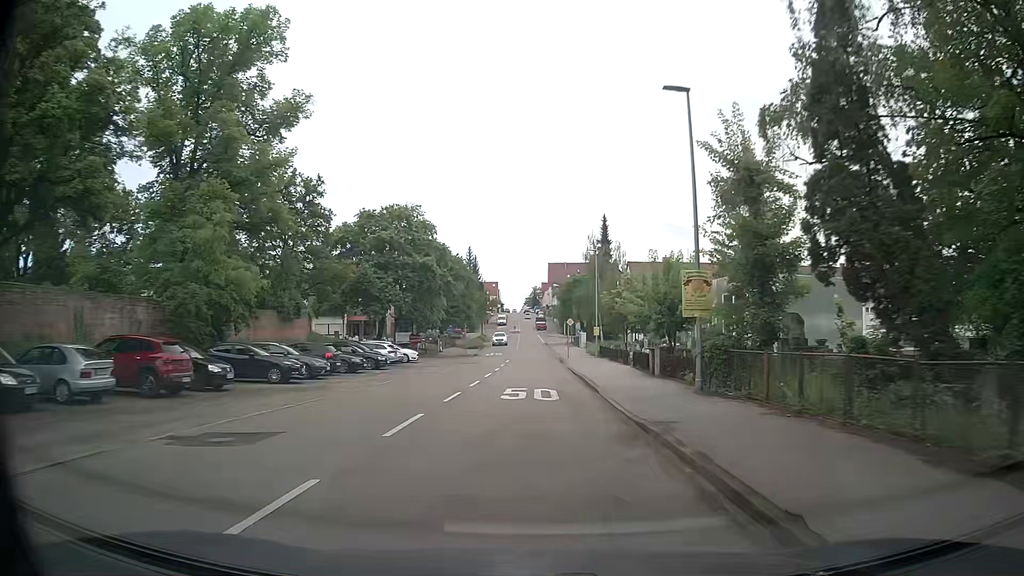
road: secondary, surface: asphalt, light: Day
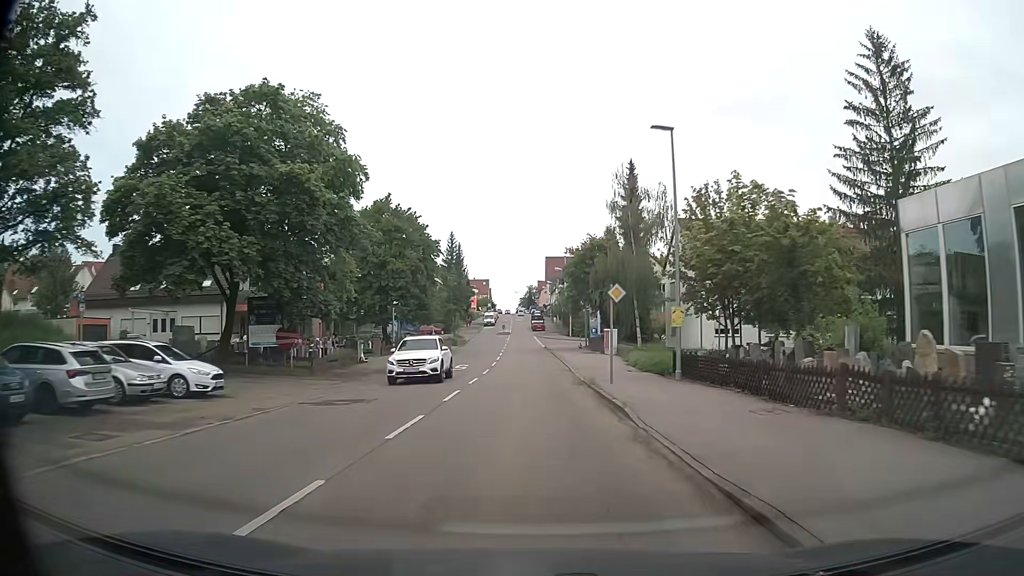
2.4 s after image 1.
(+0.3, +30.5) m; 0°
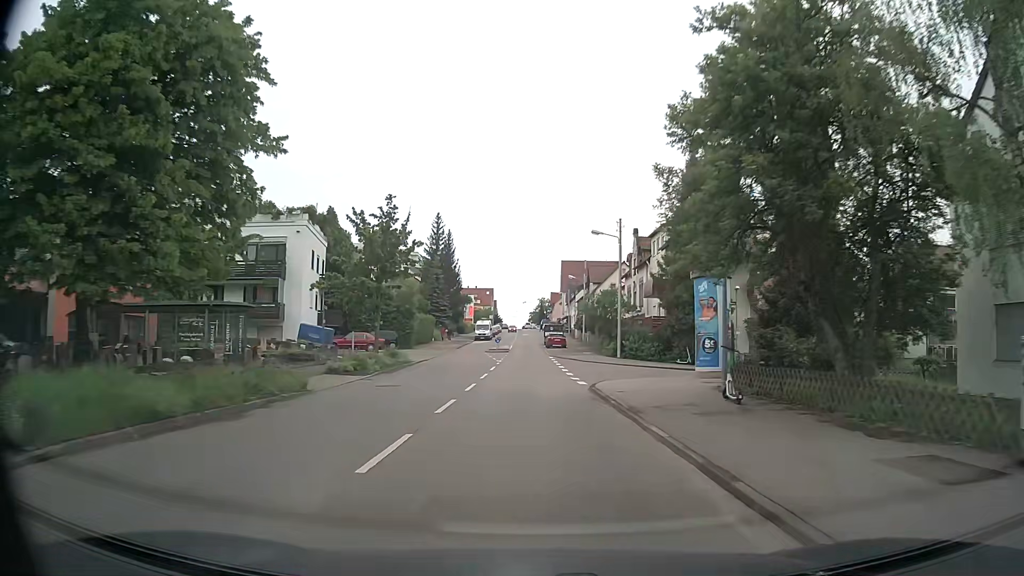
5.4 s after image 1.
(-0.2, +39.6) m; -1°
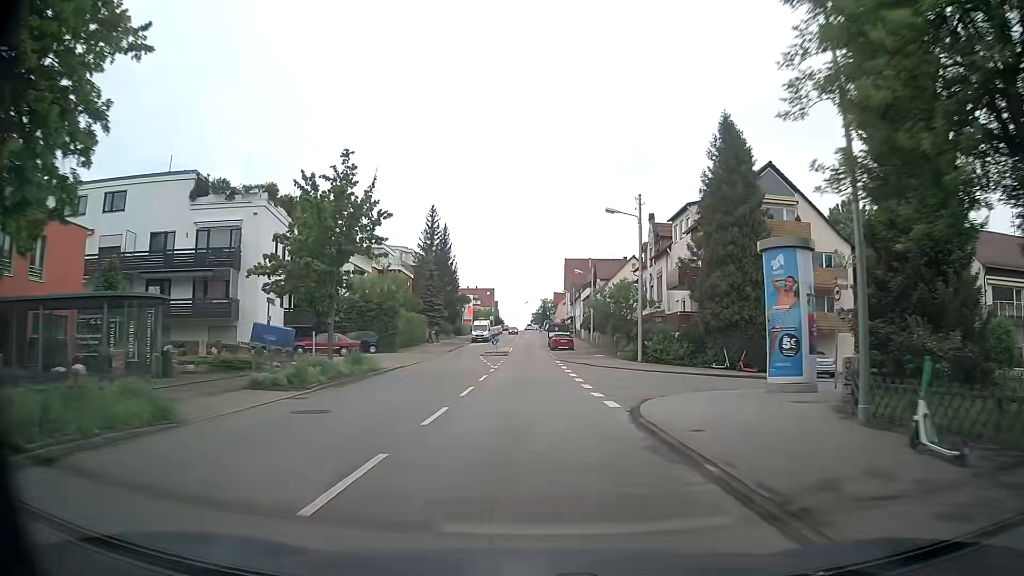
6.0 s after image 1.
(0.0, +7.9) m; 0°
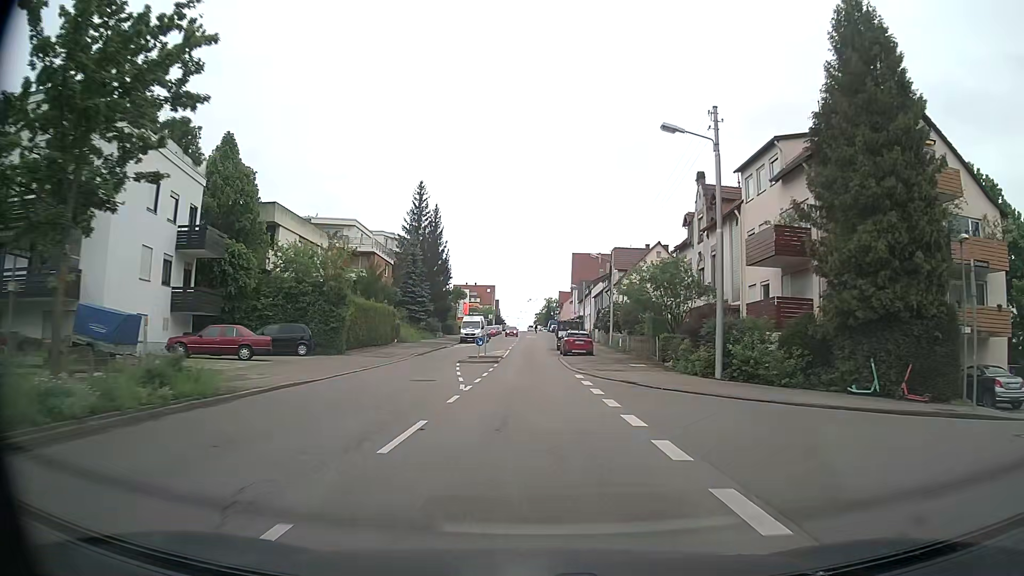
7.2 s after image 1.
(-0.1, +15.6) m; 0°
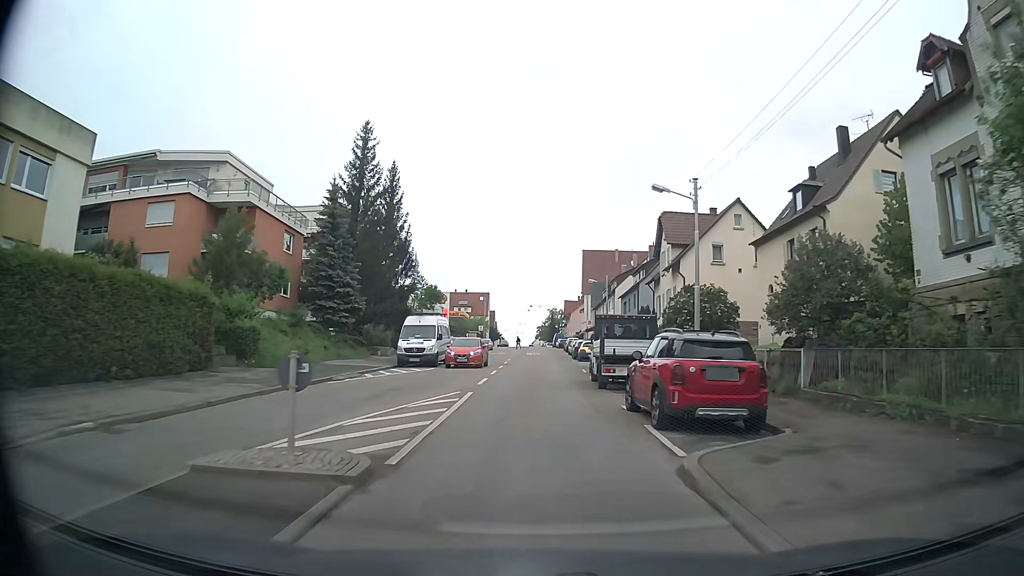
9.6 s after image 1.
(-0.1, +30.3) m; 0°
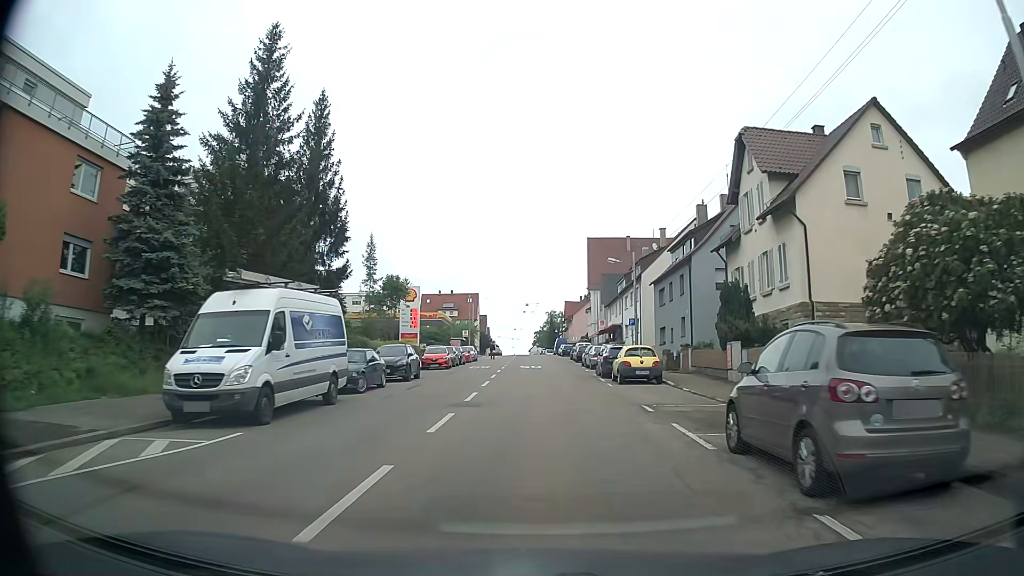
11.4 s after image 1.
(0.0, +21.7) m; 0°
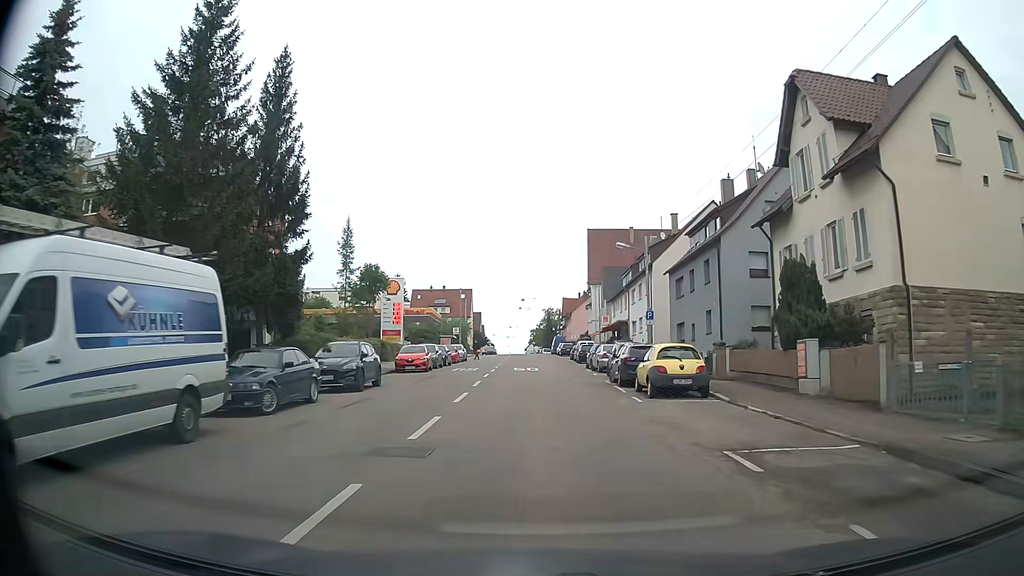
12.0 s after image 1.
(0.0, +7.1) m; +1°
(0, +10) (0, +20) (0, +30) (0, +40) (0, +50) (0, +60) (0, +70) (0, +80) (0, +90) (0, +100) m
